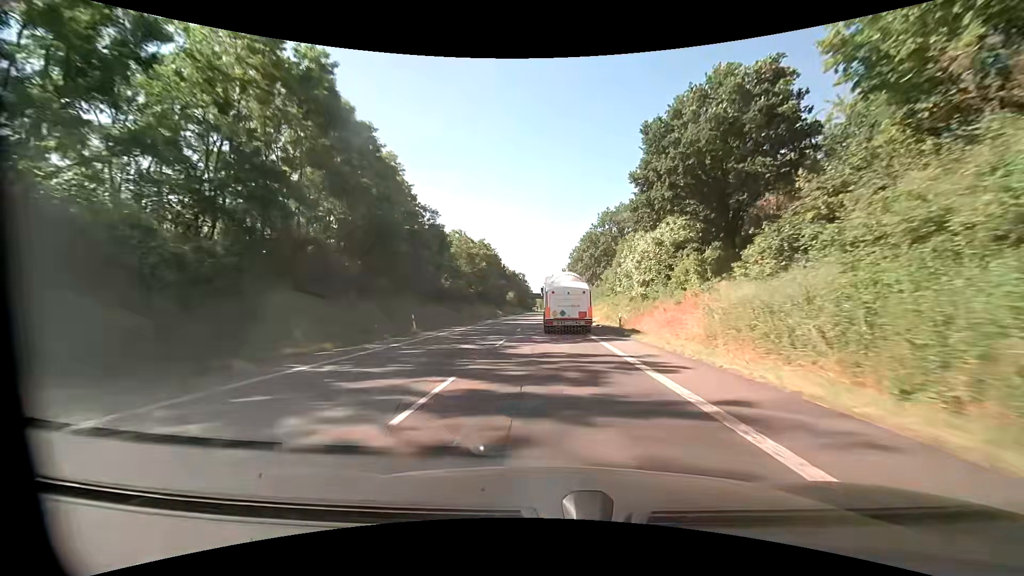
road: primary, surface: asphalt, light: Day
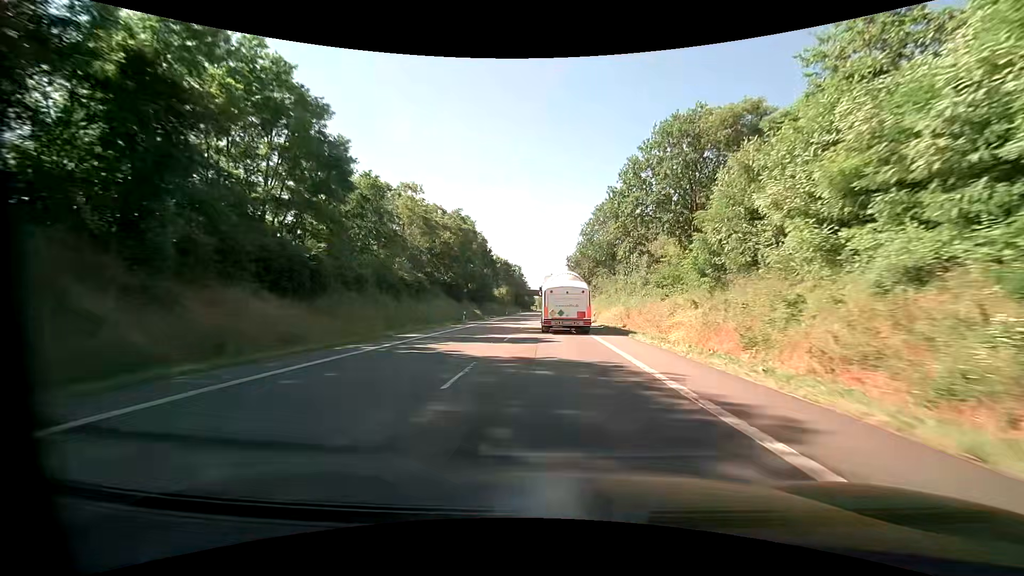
(-0.1, +33.5) m; 0°
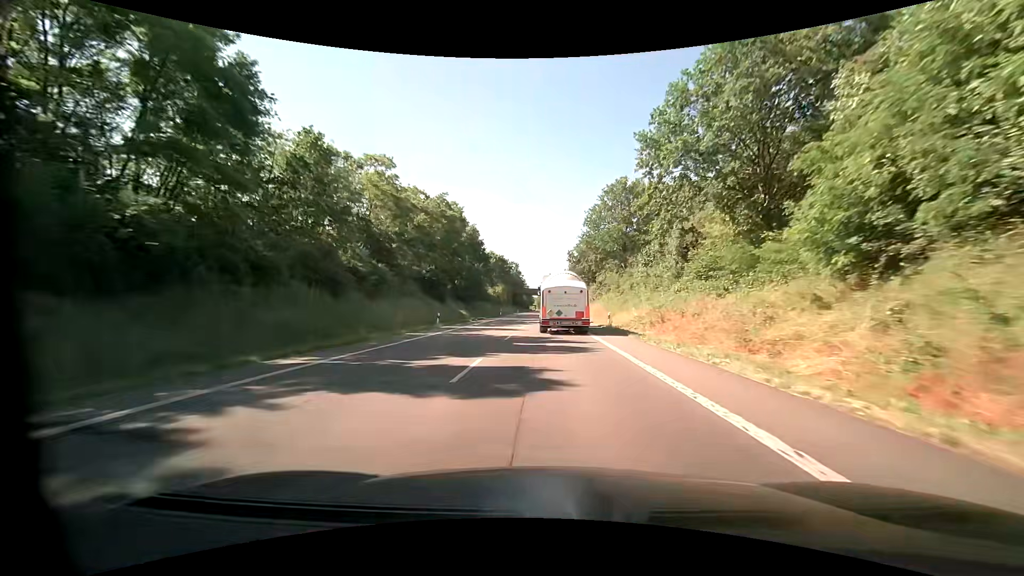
(0.0, +11.2) m; 0°
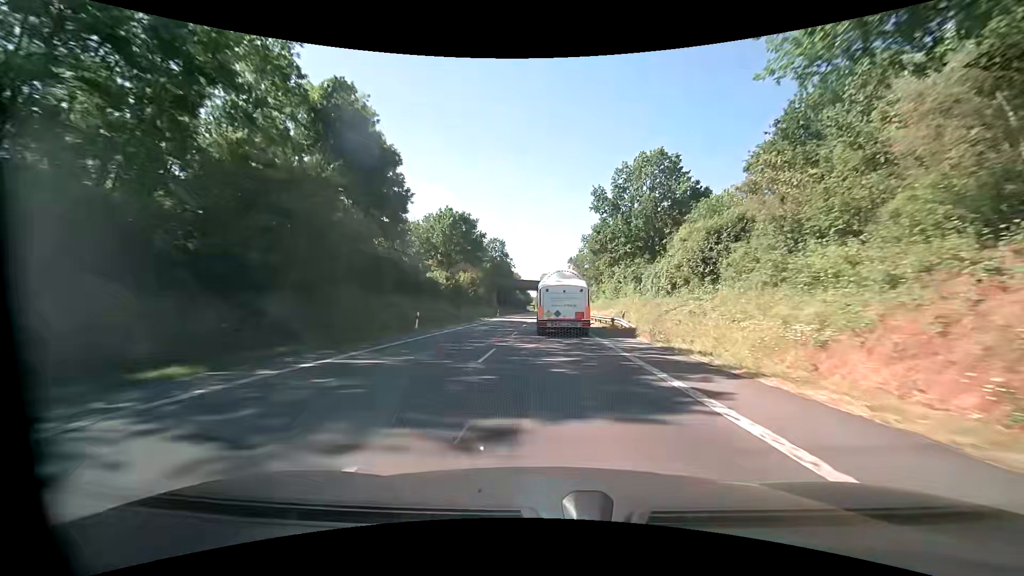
(0.0, +56.4) m; 0°
(0, +10) (0, +20) (0, +30) (0, +40) (0, +50) (0, +60) (0, +70) (0, +80) (0, +90) (0, +100) m
